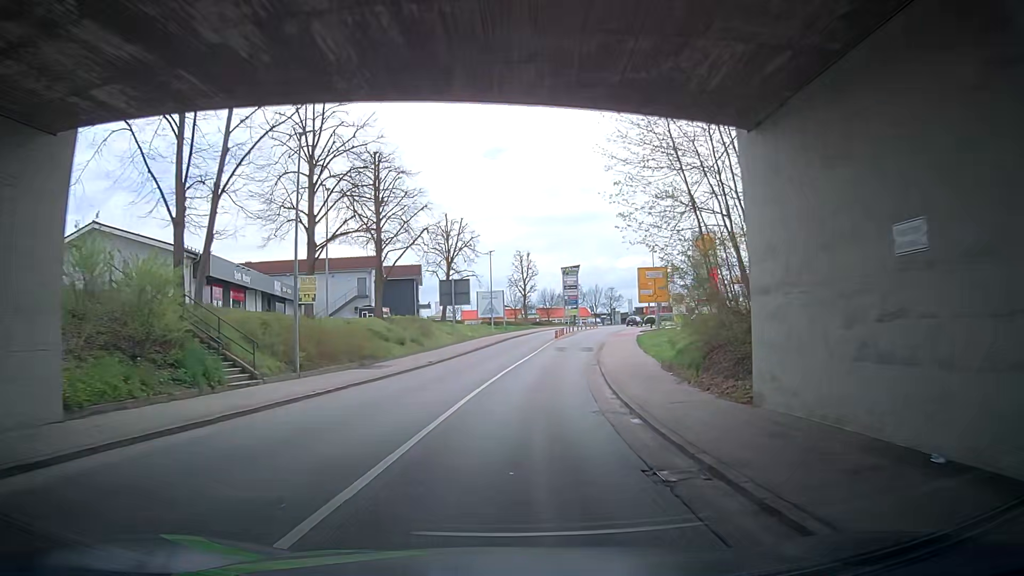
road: secondary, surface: asphalt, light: Day
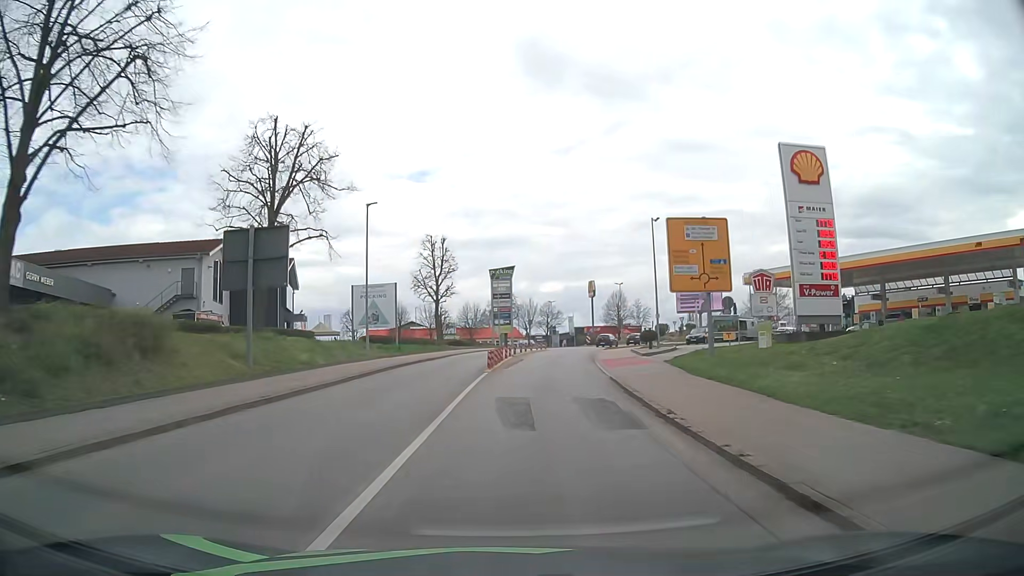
(+2.5, +30.3) m; +7°
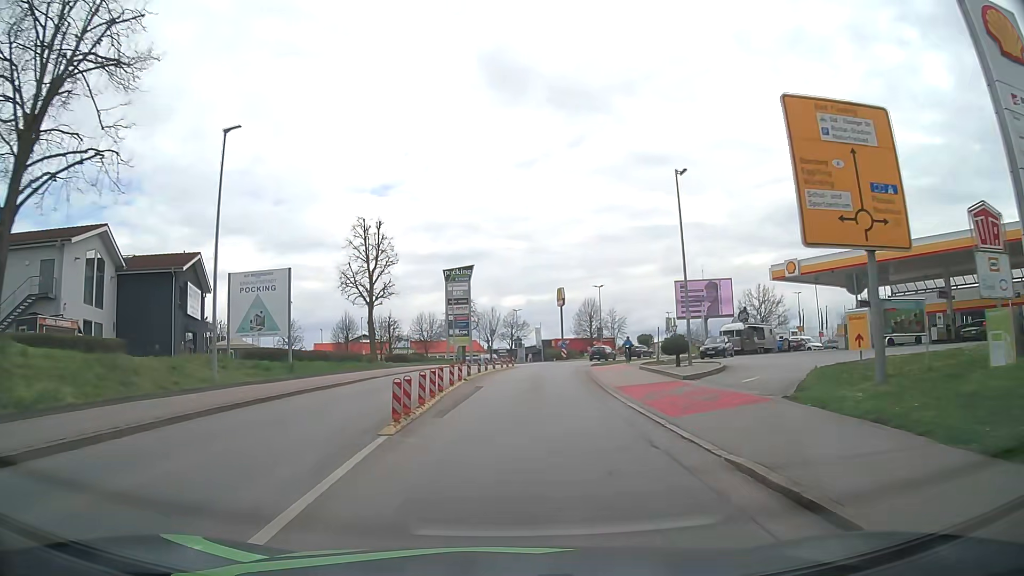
(+0.4, +14.9) m; +3°
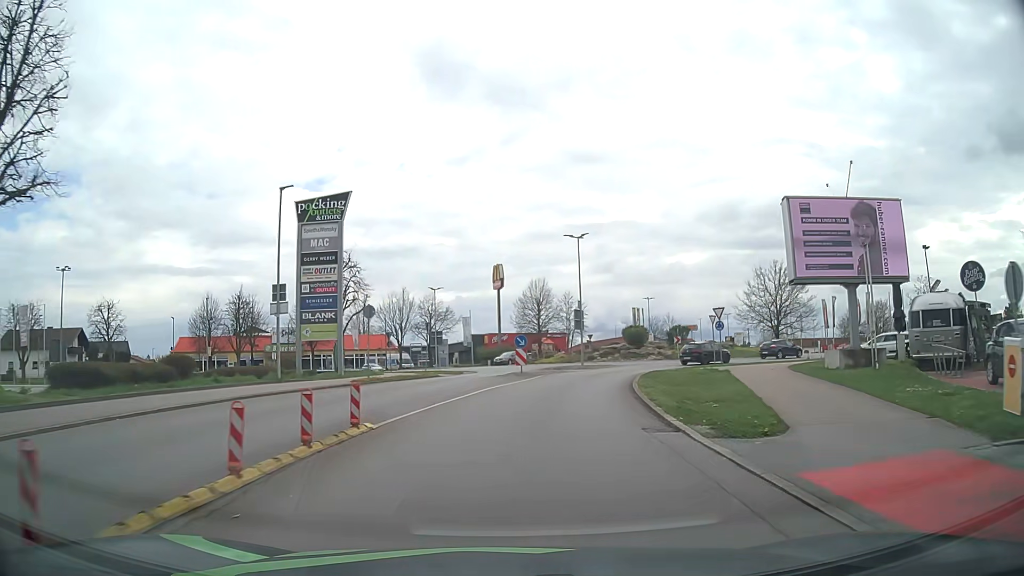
(+1.4, +34.3) m; +6°
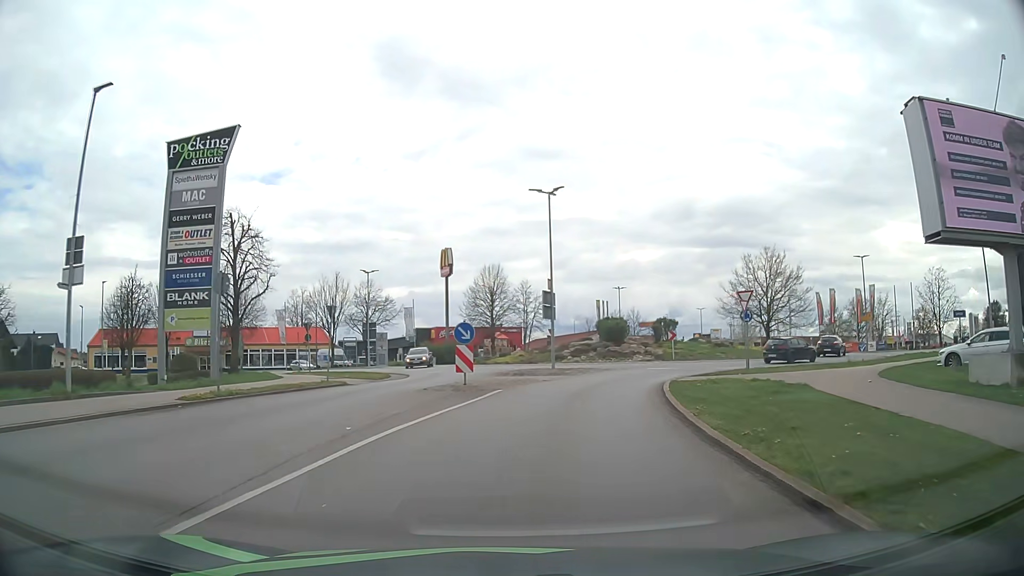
(+0.4, +11.7) m; +4°
(0, +10) (+2, +20) (+6, +29) (+13, +36) (+21, +42) (+25, +51) (+23, +61) (+19, +70) (+18, +80) (+21, +89) m
